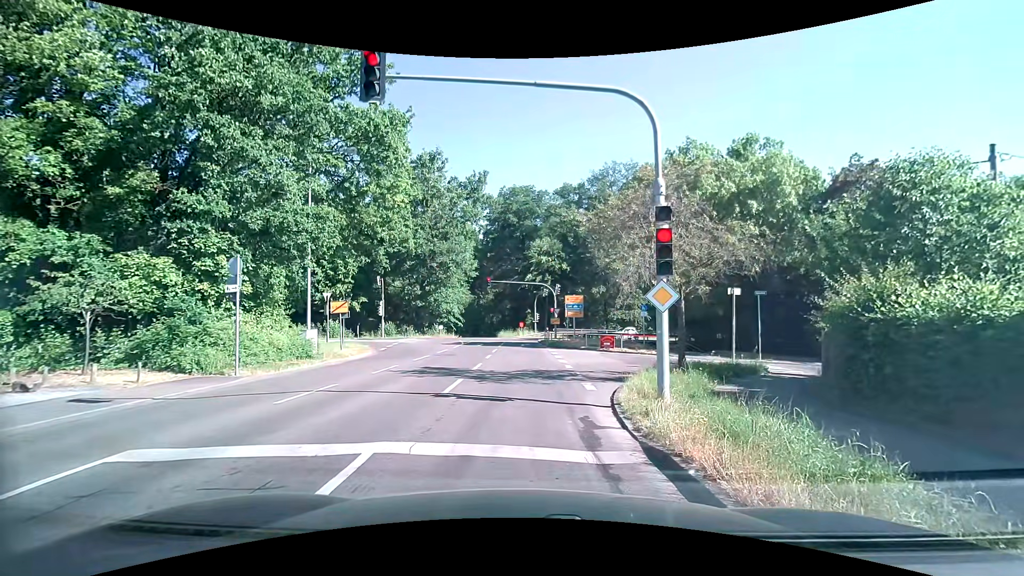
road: tertiary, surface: asphalt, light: Day
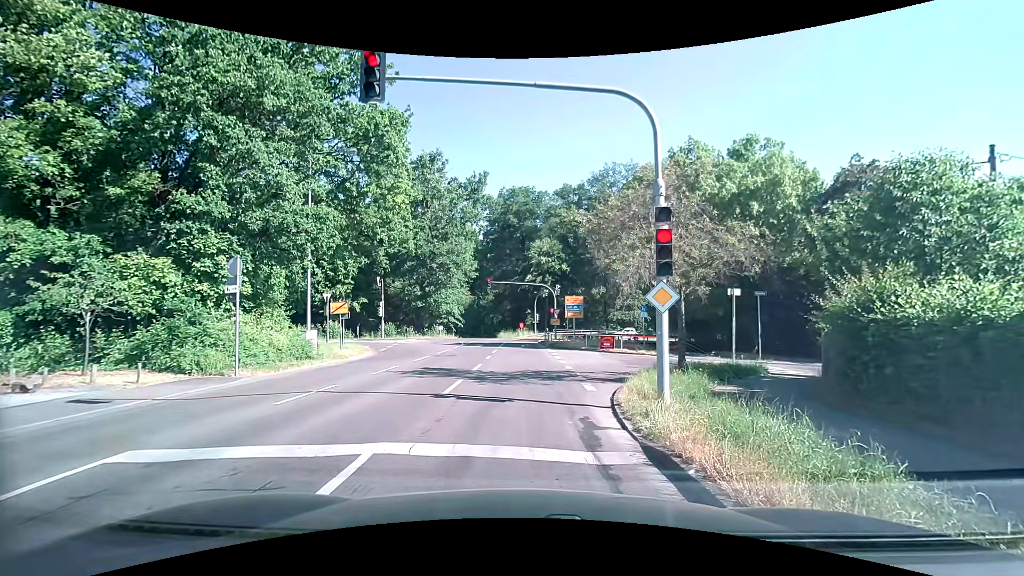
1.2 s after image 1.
(0.0, +0.1) m; 0°
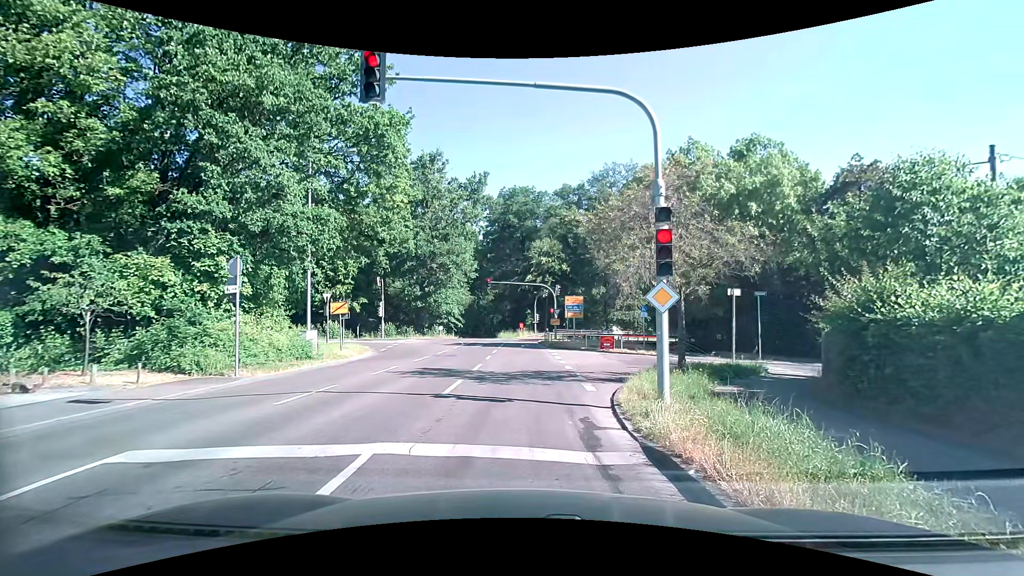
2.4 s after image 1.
(0.0, 0.0) m; 0°
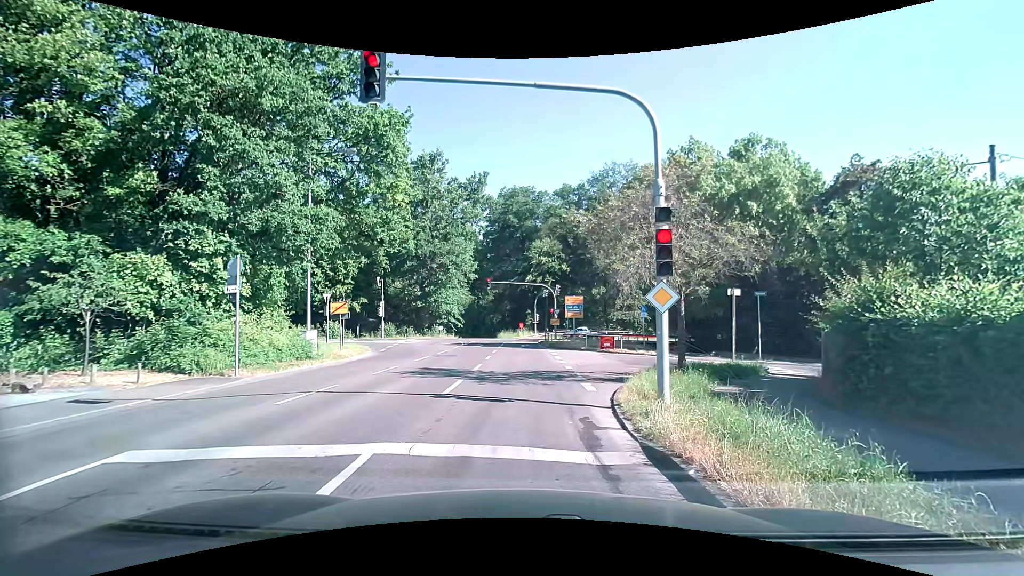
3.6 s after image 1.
(0.0, 0.0) m; 0°
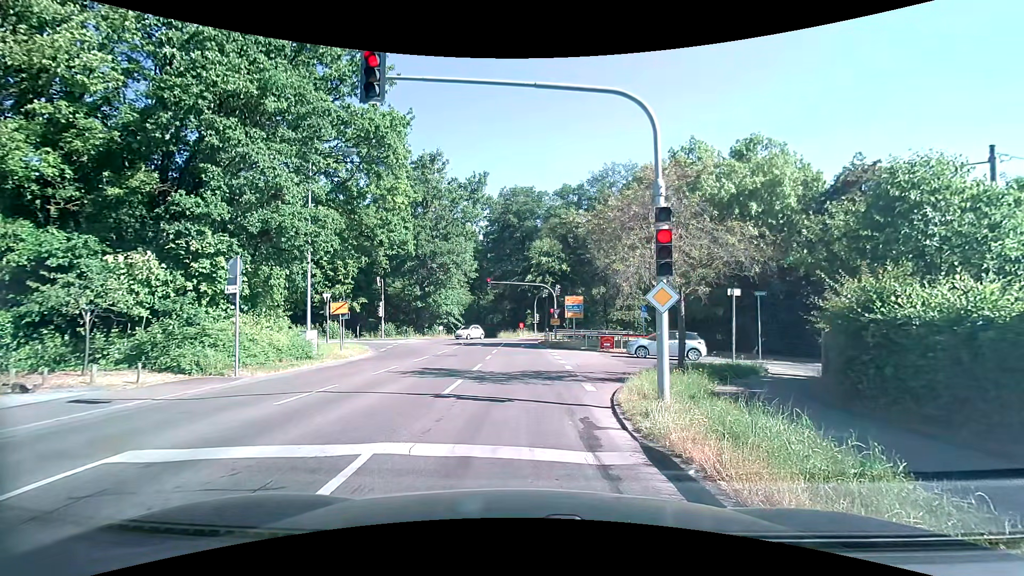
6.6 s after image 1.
(0.0, 0.0) m; 0°
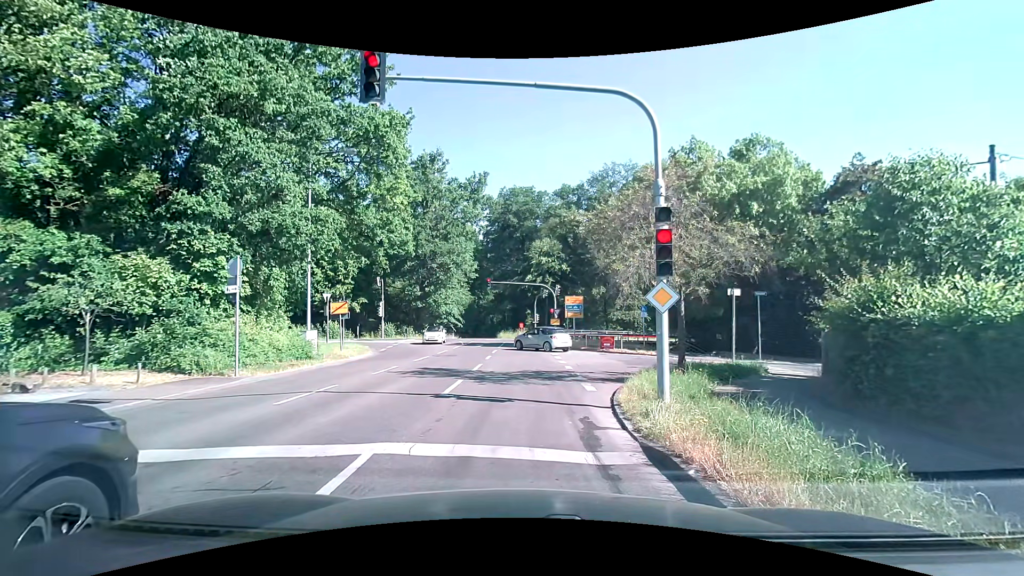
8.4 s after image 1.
(0.0, 0.0) m; 0°
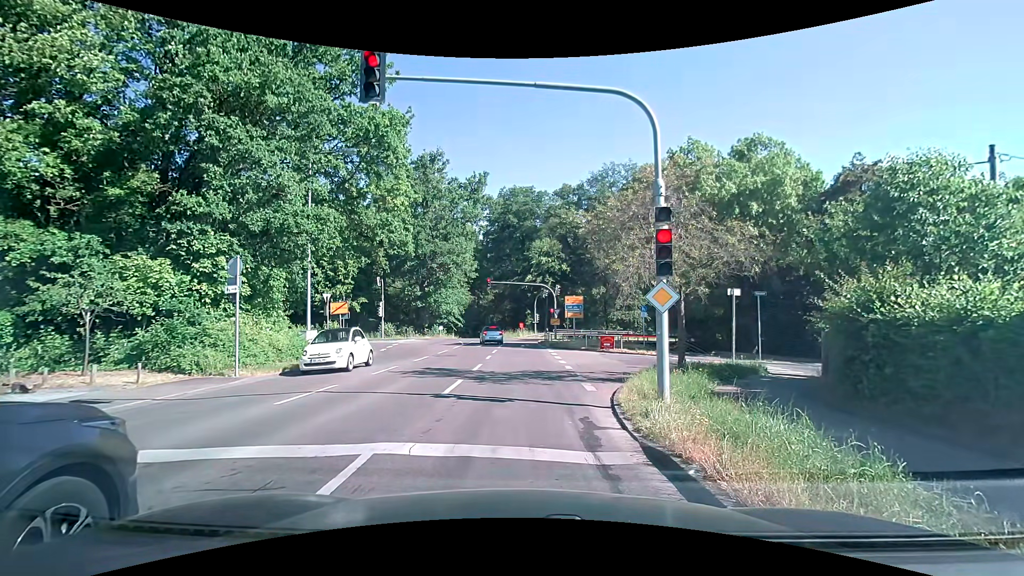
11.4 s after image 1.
(0.0, 0.0) m; 0°
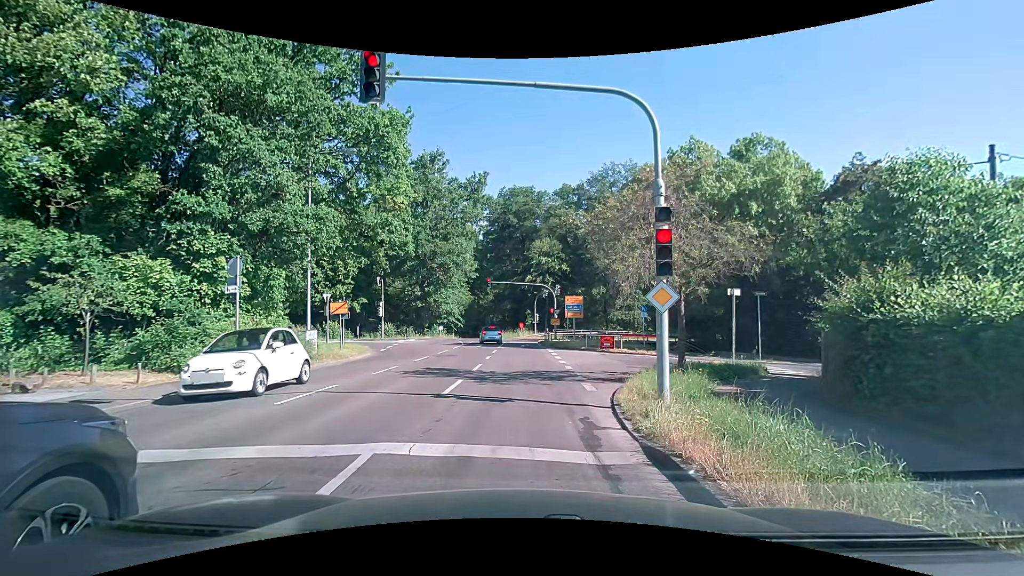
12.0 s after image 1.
(0.0, 0.0) m; 0°
(0, +10) (0, +20) (0, +30) (0, +40) (0, +50) (+3, +59) (+12, +64) (+21, +68) (+31, +72) (+40, +76) m
